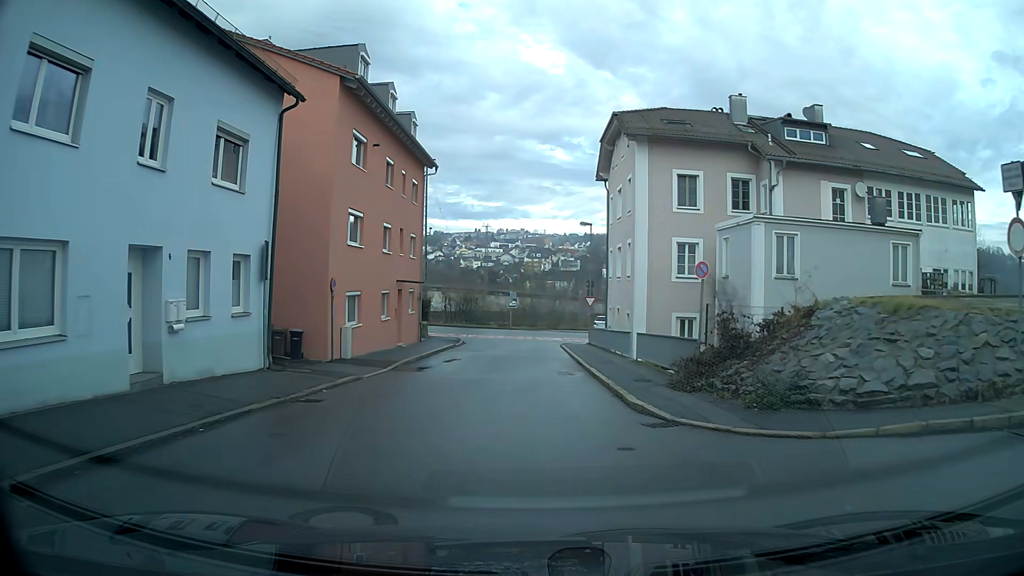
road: residential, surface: asphalt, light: Day
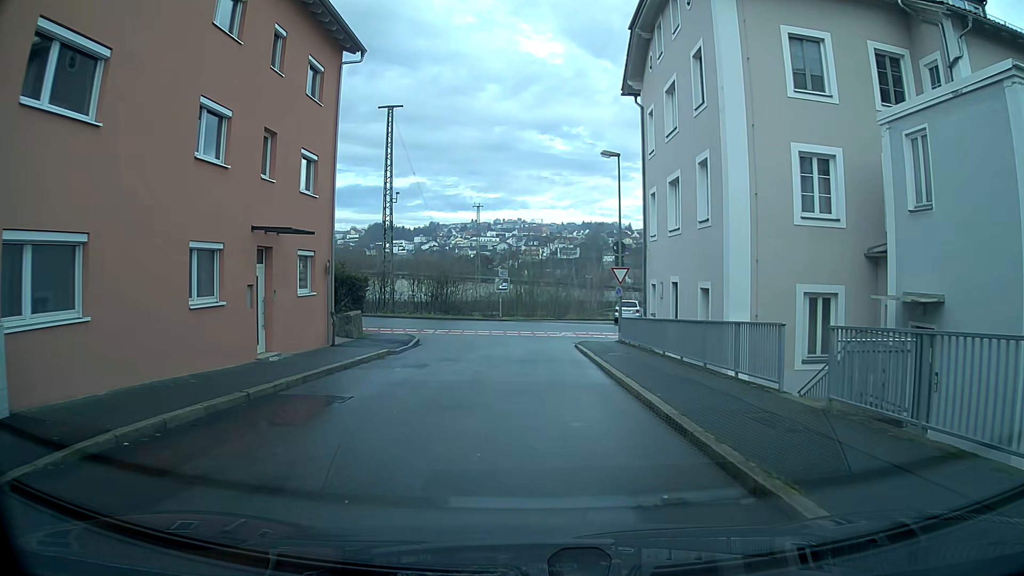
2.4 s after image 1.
(0.0, +16.3) m; 0°
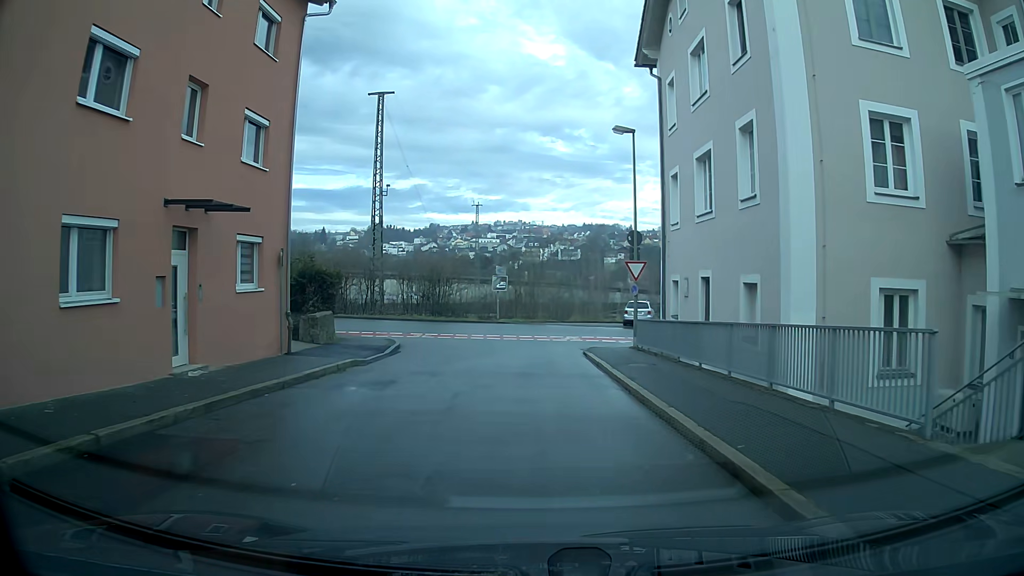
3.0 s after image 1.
(0.0, +4.1) m; 0°
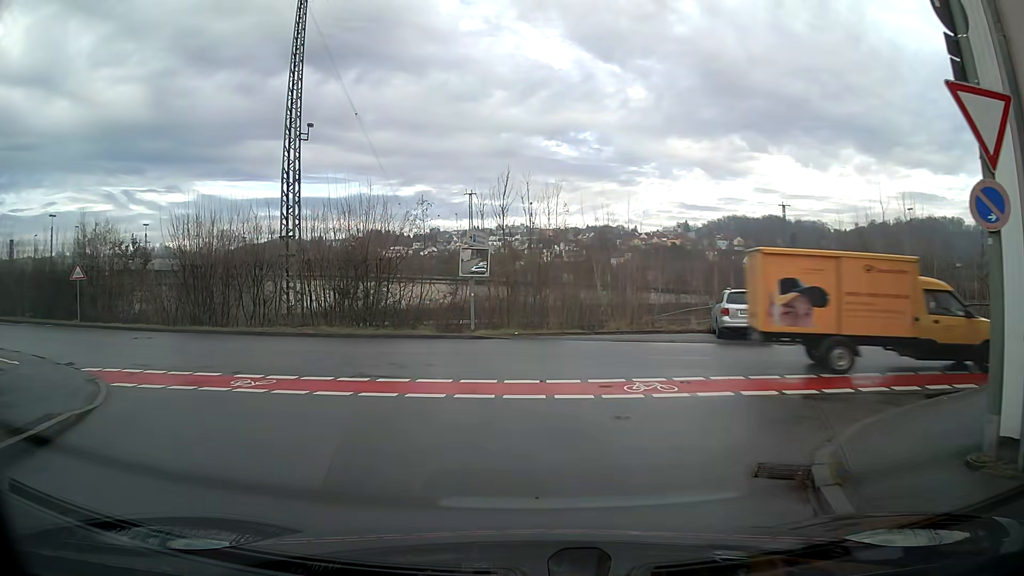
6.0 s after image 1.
(-0.2, +19.3) m; 0°
(0, +10) (-6, +17) (-16, +21) (-26, +22) (-36, +23) (-45, +24) (-55, +26) (-65, +28) (-74, +33) (-83, +28) m
